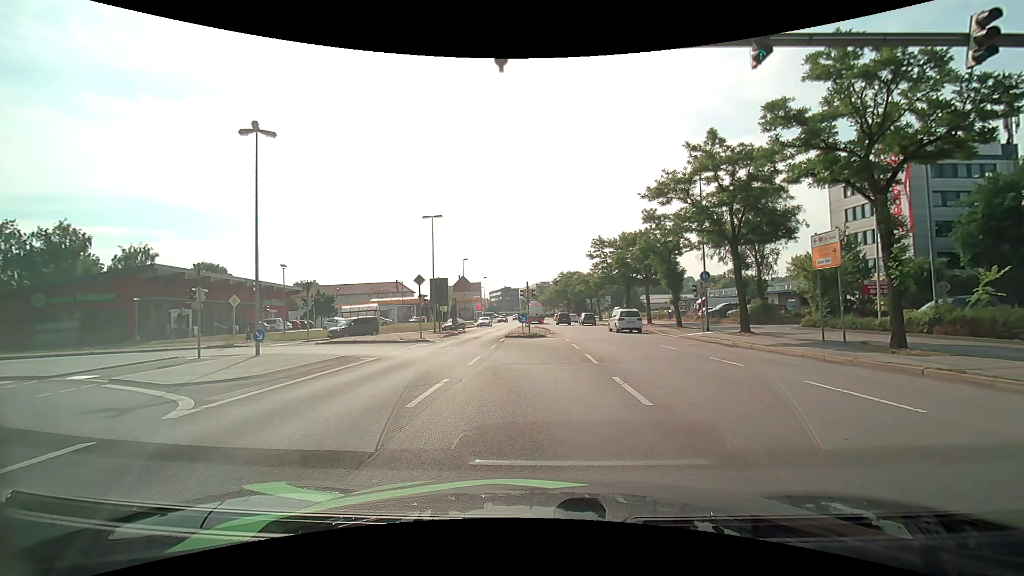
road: primary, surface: asphalt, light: Day
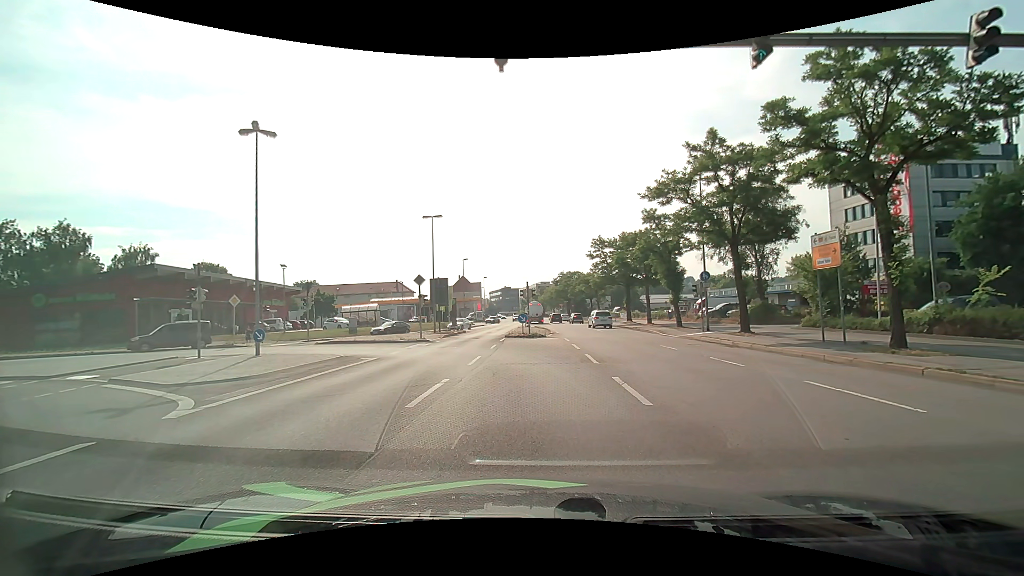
(0.0, 0.0) m; 0°
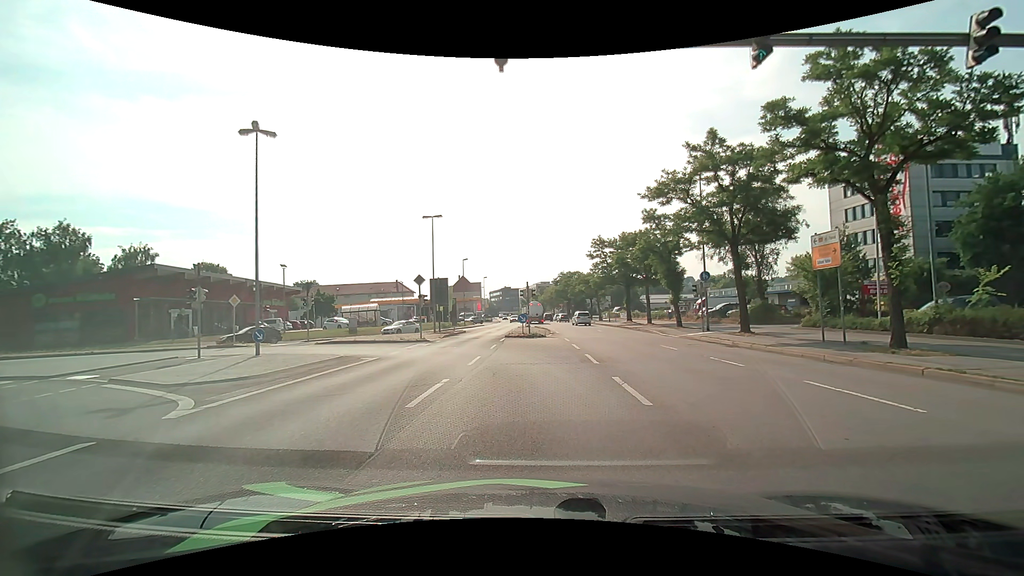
(0.0, 0.0) m; 0°
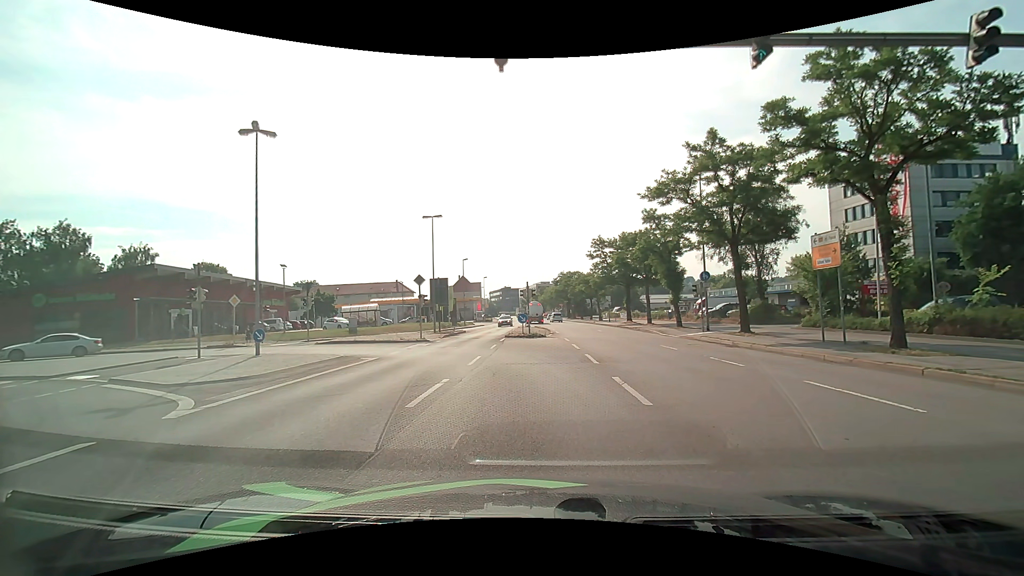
(0.0, 0.0) m; 0°
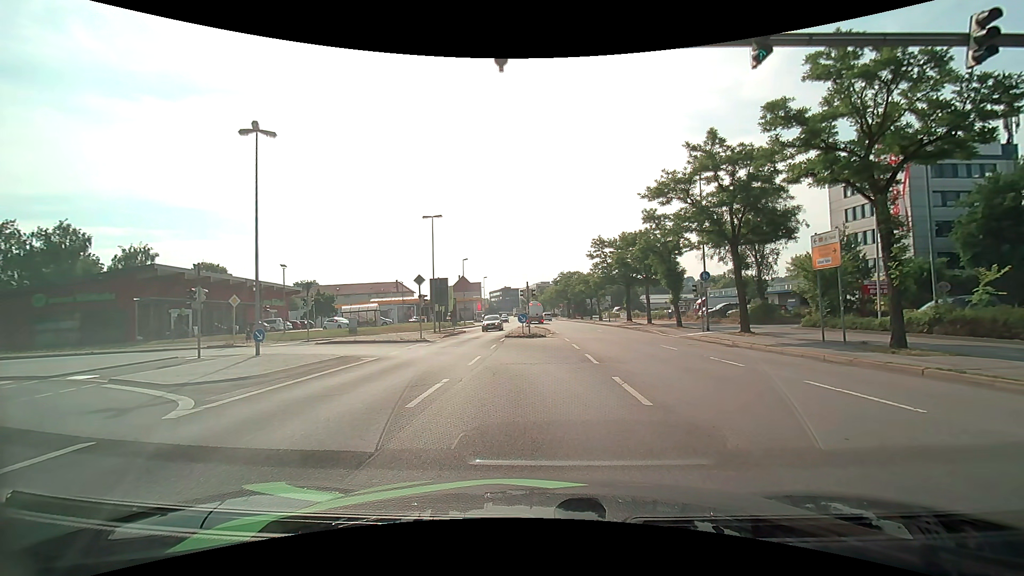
(0.0, 0.0) m; 0°
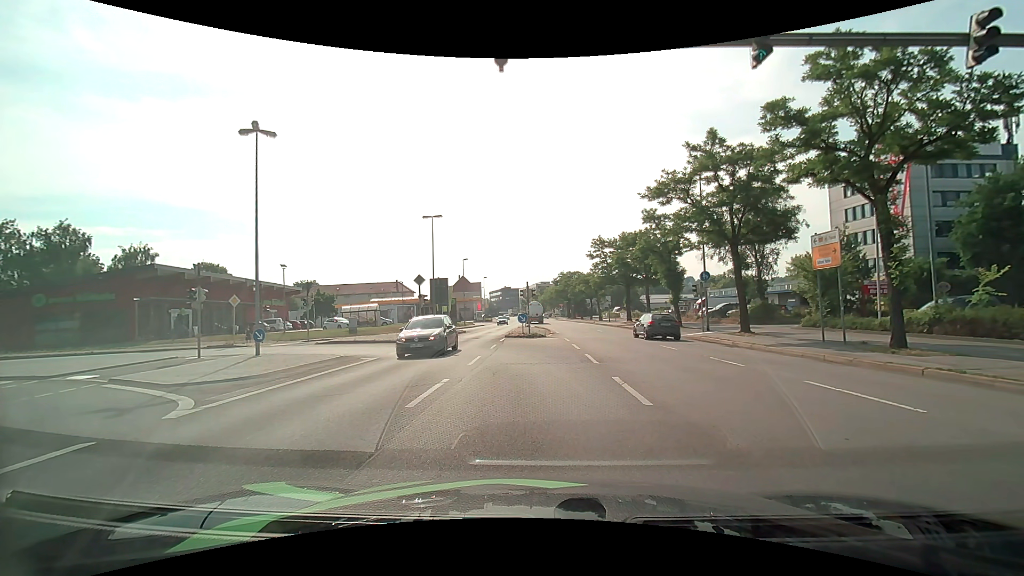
(0.0, 0.0) m; 0°
